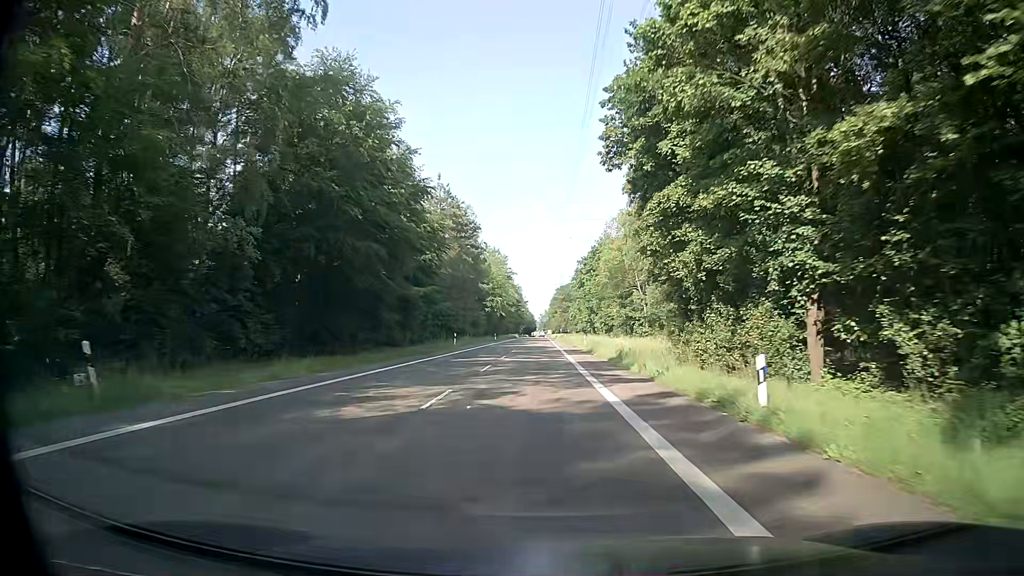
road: secondary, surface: asphalt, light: Day
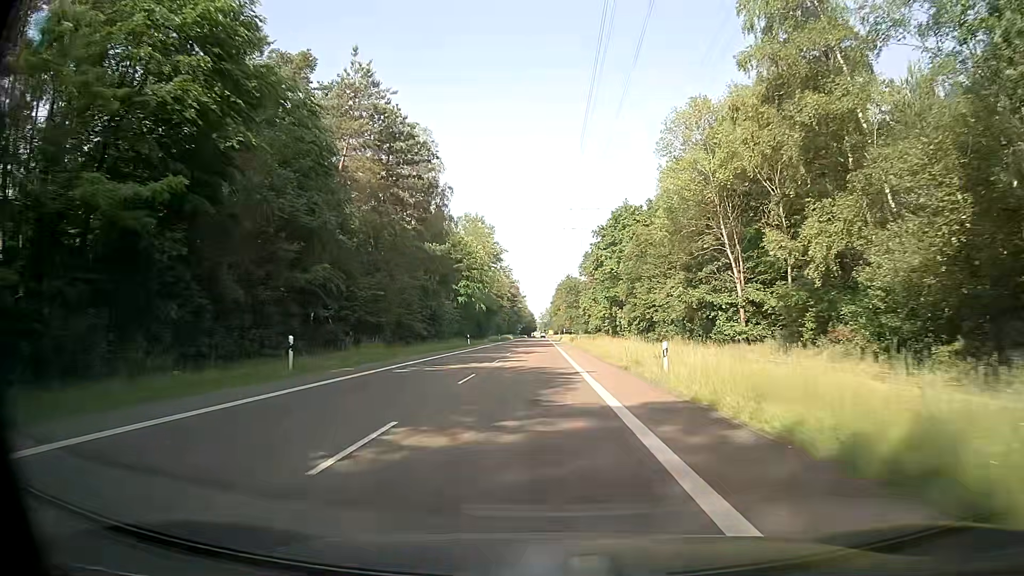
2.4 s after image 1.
(-0.2, +39.8) m; 0°
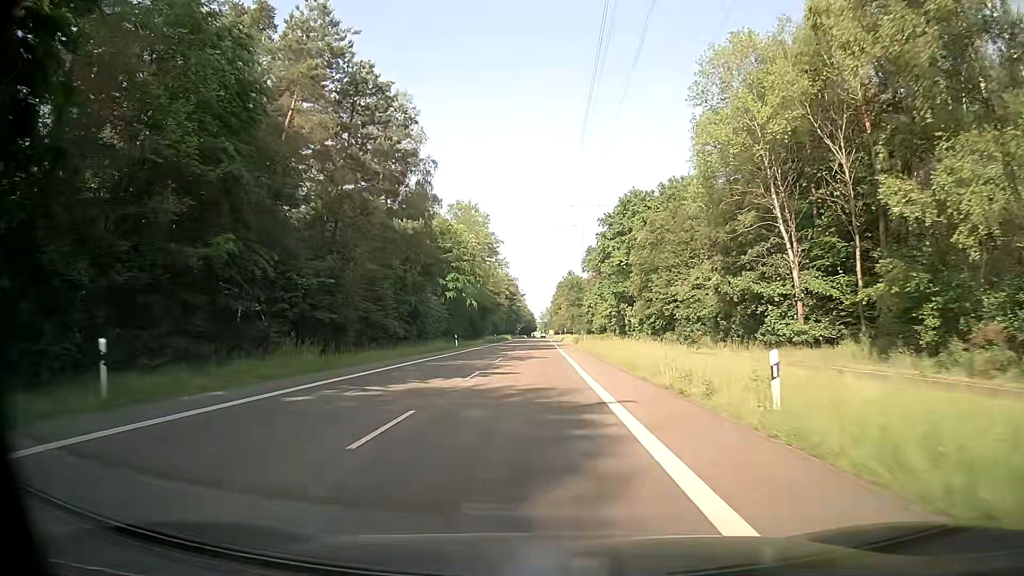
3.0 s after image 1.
(0.0, +10.0) m; 0°
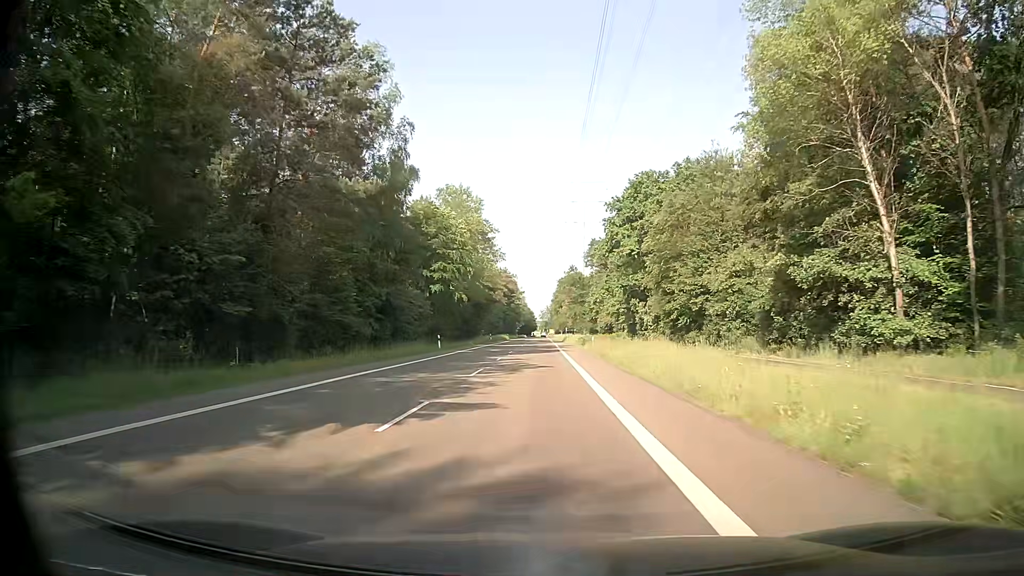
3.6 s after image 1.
(0.0, +10.0) m; 0°
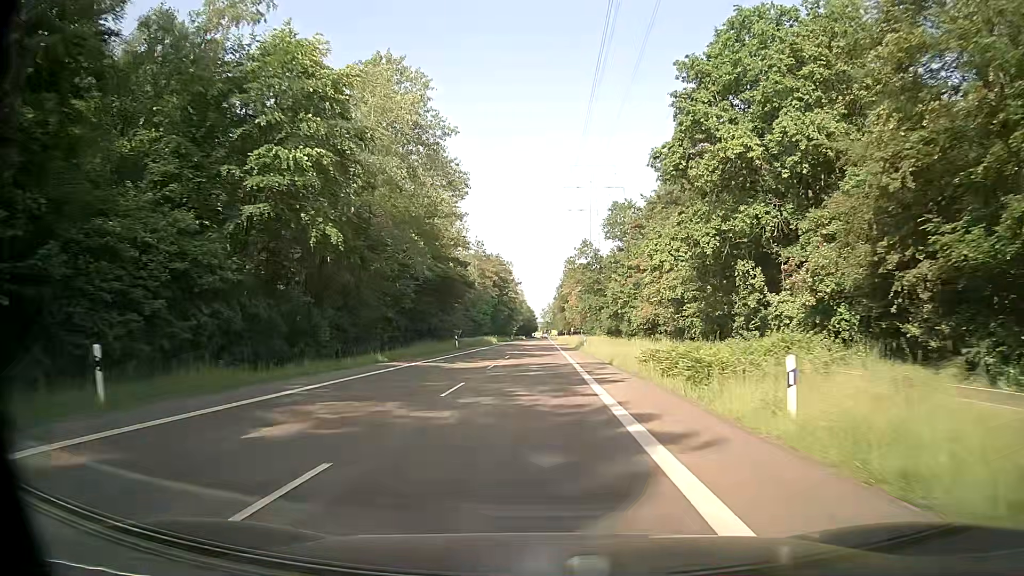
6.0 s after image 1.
(-0.1, +40.4) m; 0°
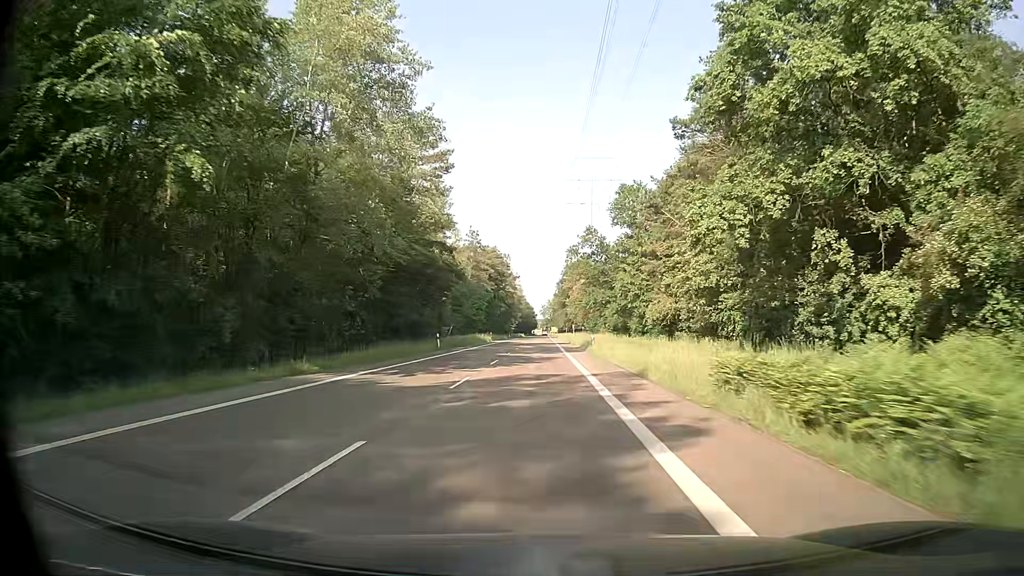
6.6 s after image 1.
(0.0, +10.1) m; 0°
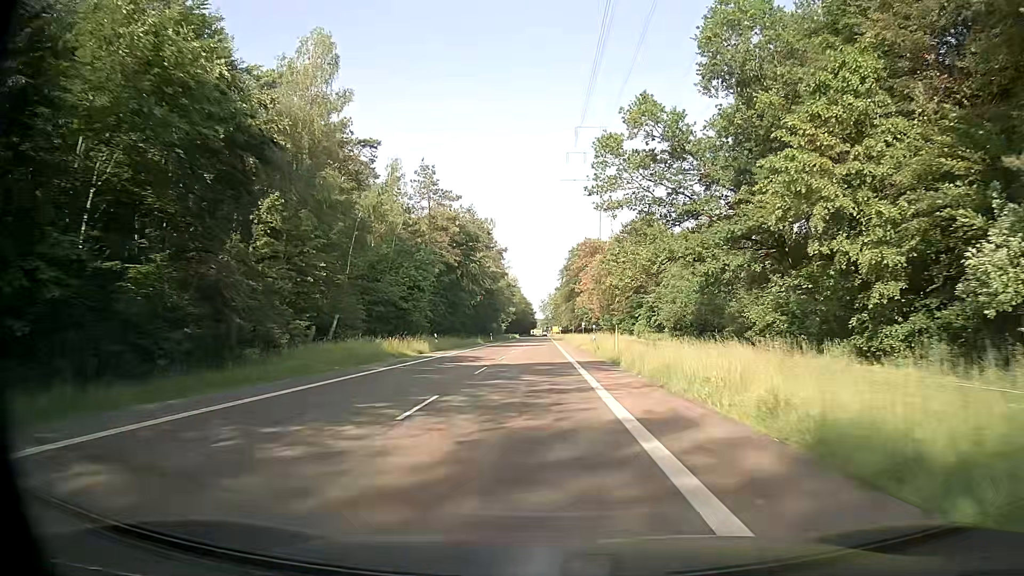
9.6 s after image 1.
(0.0, +51.1) m; 0°
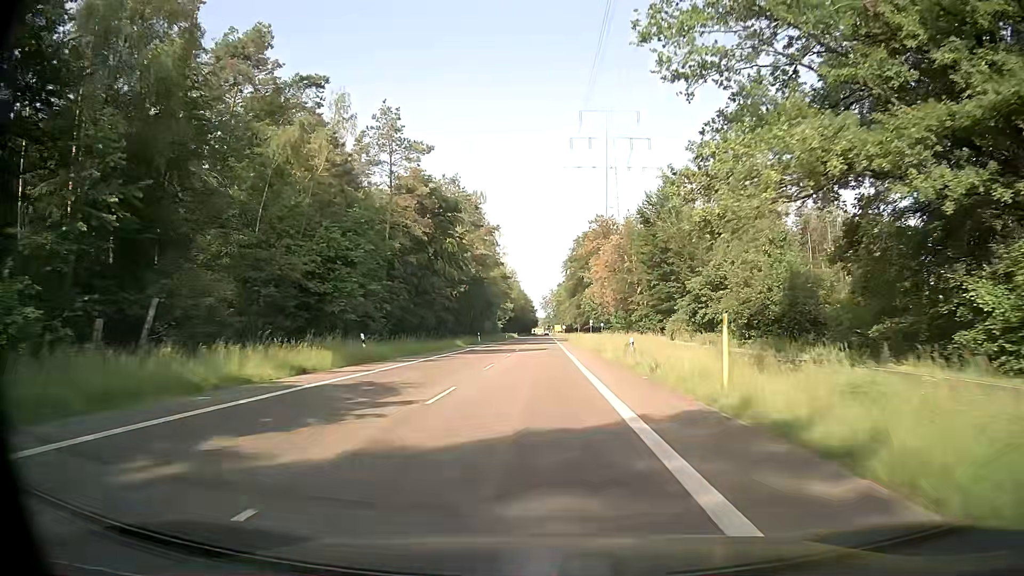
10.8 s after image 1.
(-0.1, +20.6) m; 0°
(0, +10) (0, +20) (0, +30) (0, +40) (0, +50) (0, +60) (0, +70) (0, +80) (0, +90) (0, +100) m
